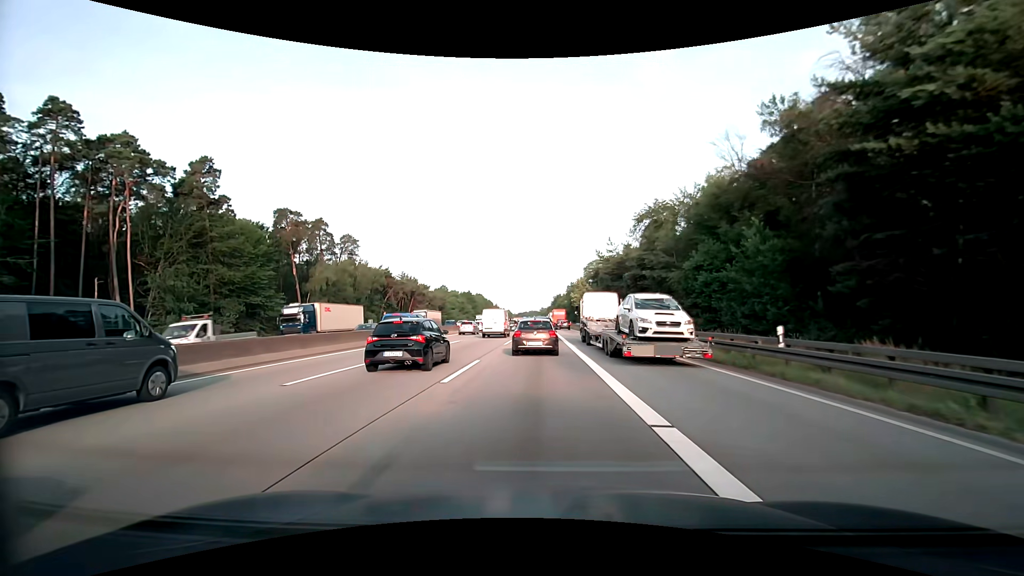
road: motorway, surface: asphalt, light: Day
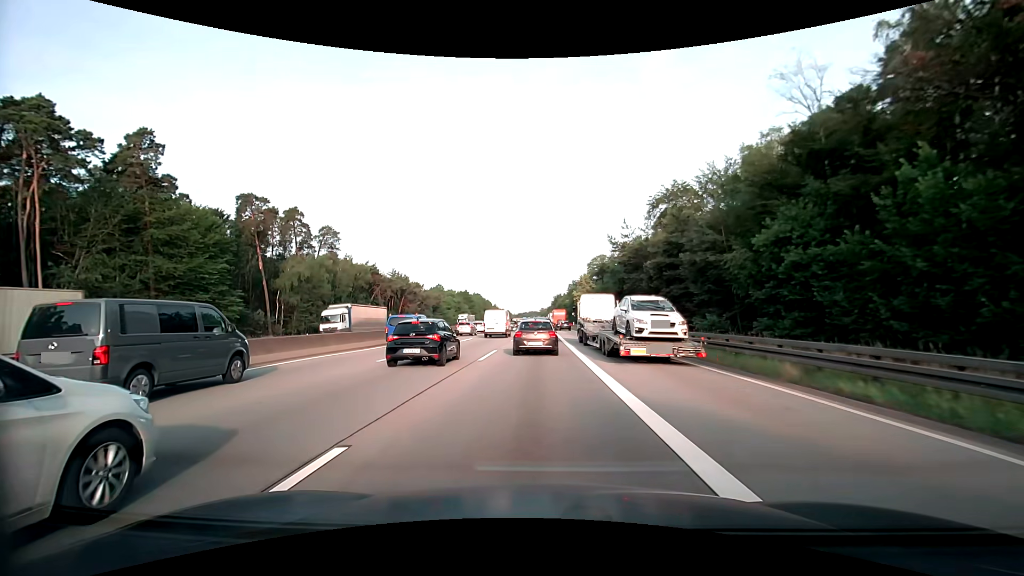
(0.0, +11.6) m; 0°
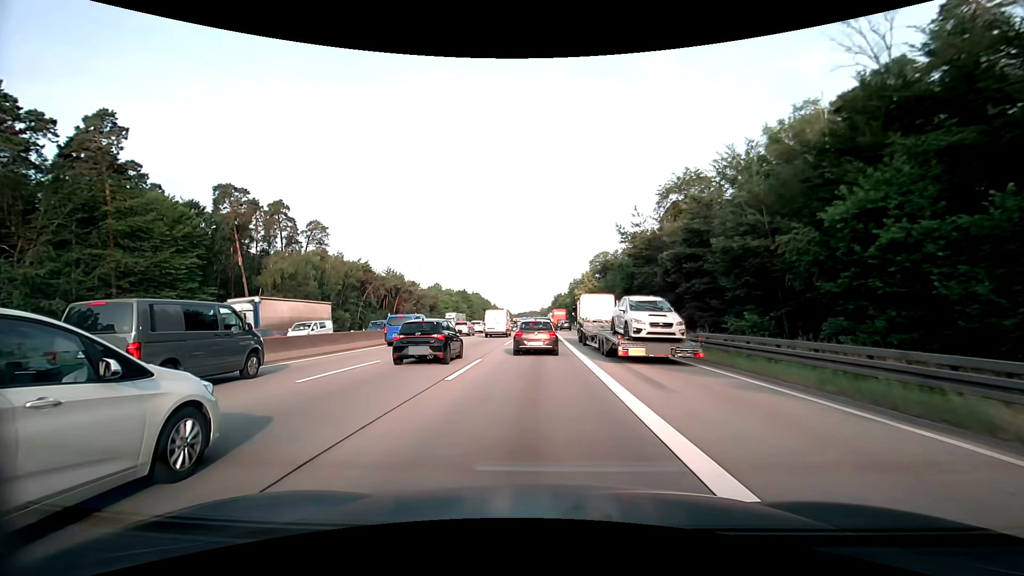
(0.0, +5.9) m; 0°
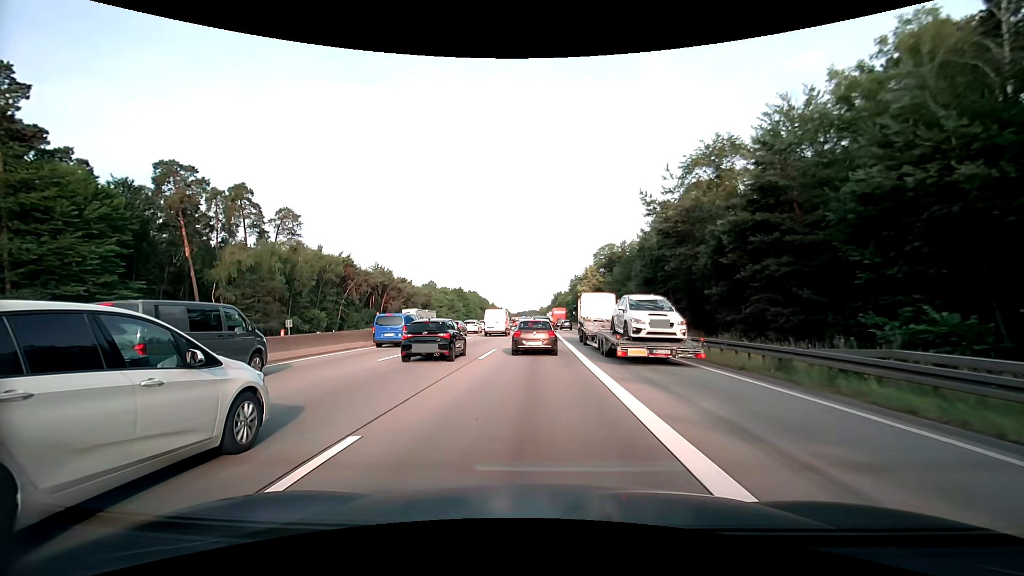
(0.0, +11.7) m; 0°
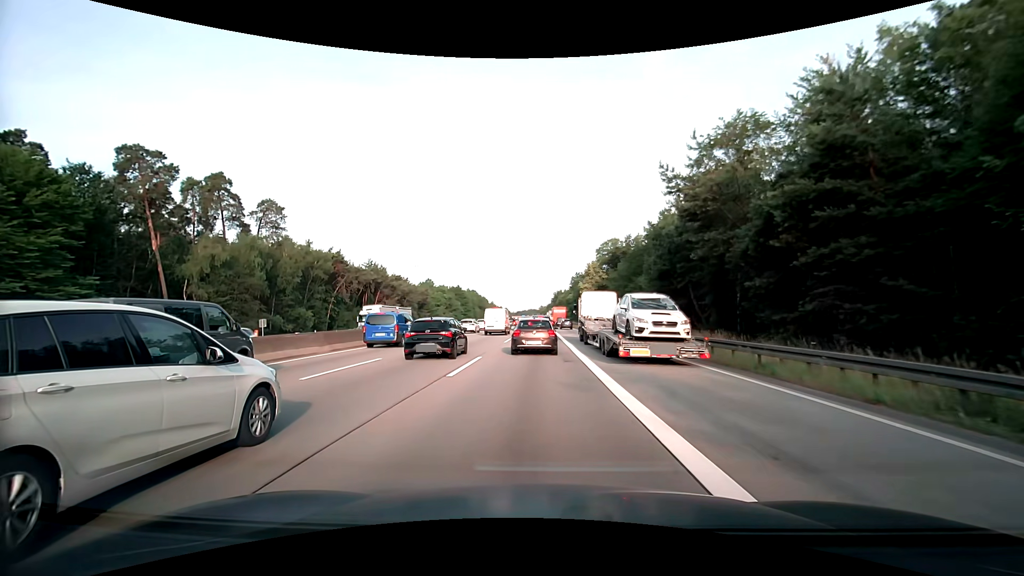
(0.0, +5.8) m; 0°
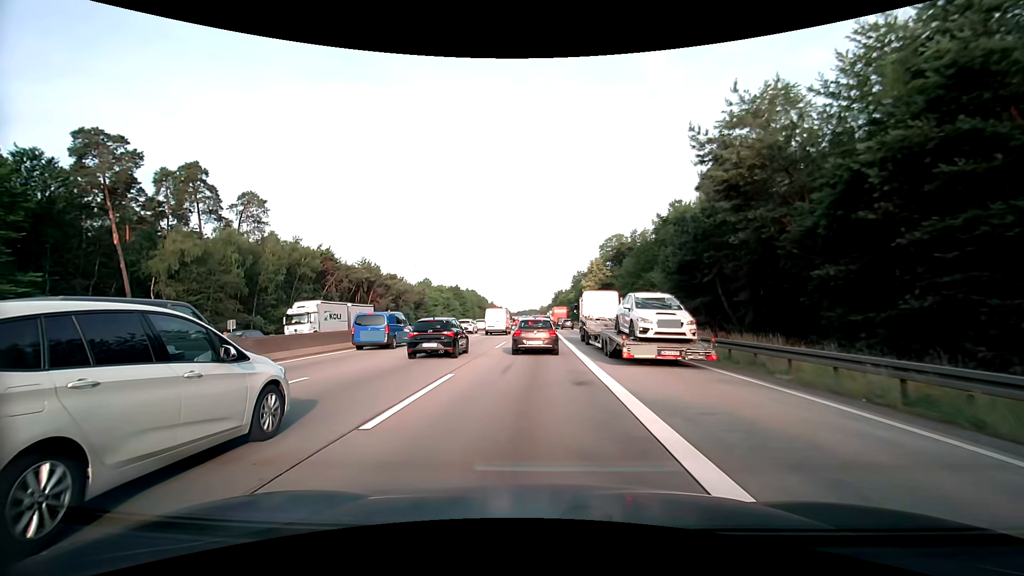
(0.0, +5.8) m; 0°
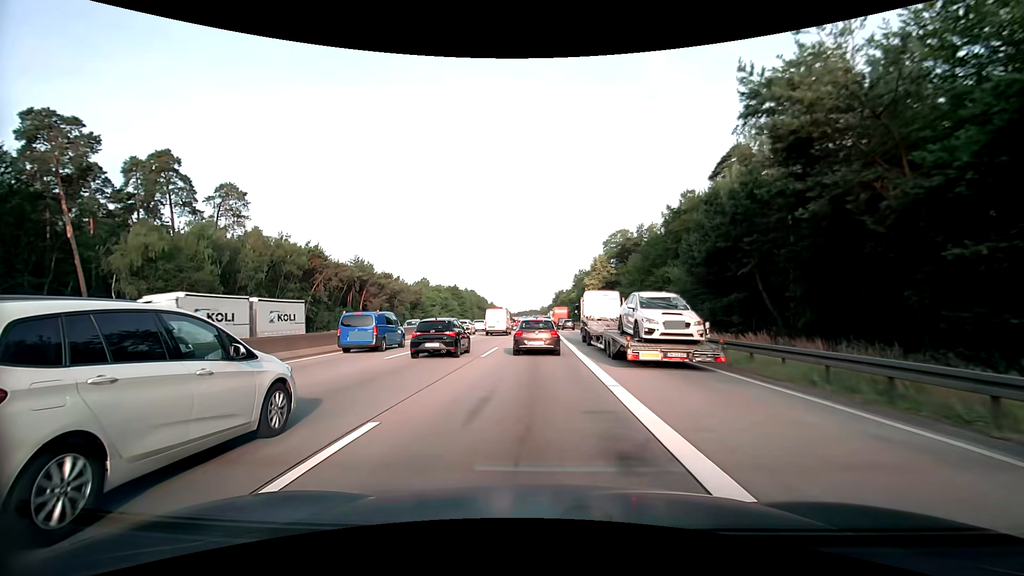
(0.0, +5.7) m; 0°
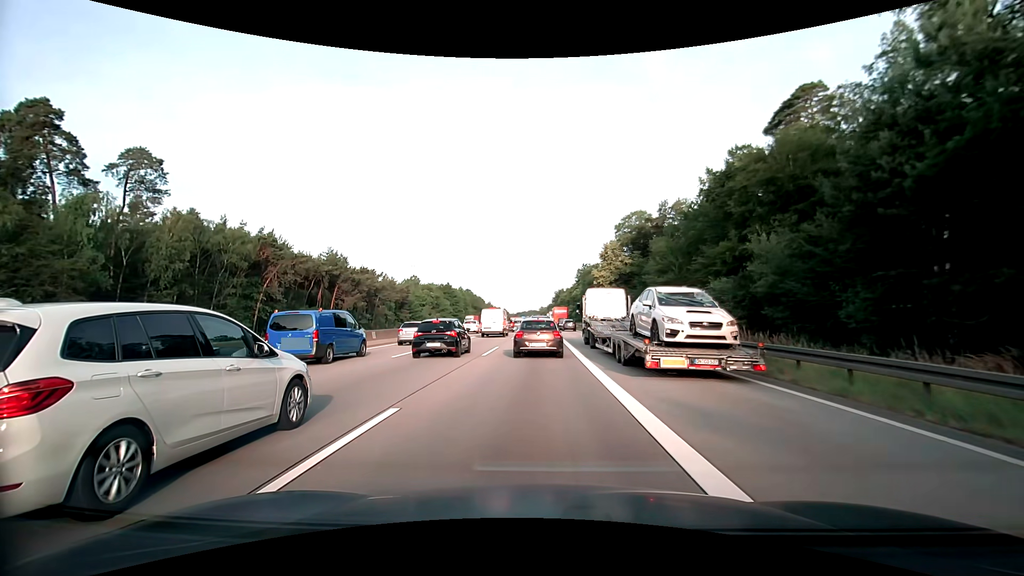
(+0.1, +17.0) m; 0°
(0, +10) (0, +20) (0, +30) (0, +40) (0, +50) (0, +60) (0, +70) (0, +80) (0, +90) (-1, +100) m
